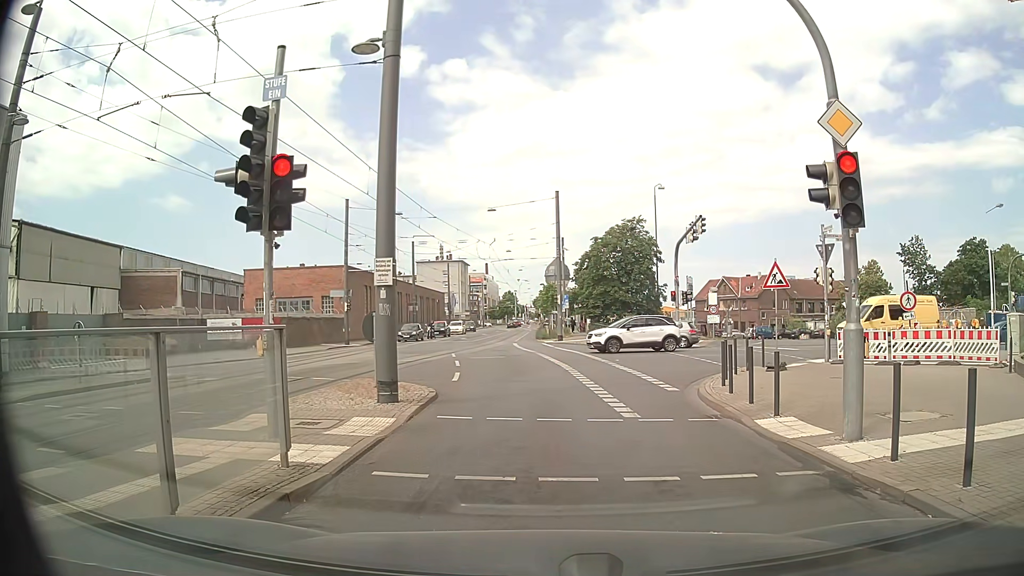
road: secondary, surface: asphalt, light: Day
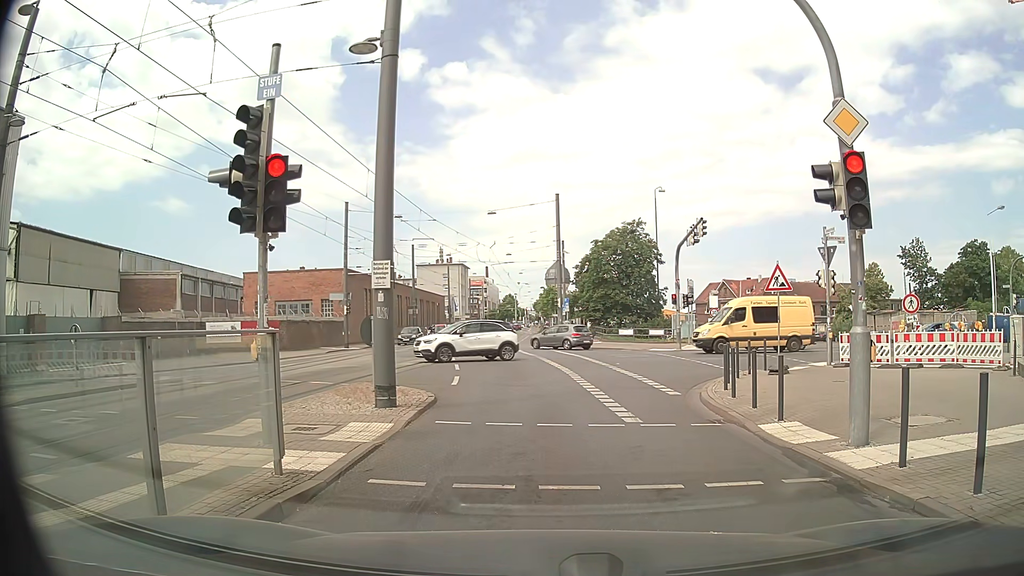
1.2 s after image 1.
(0.0, +0.2) m; 0°
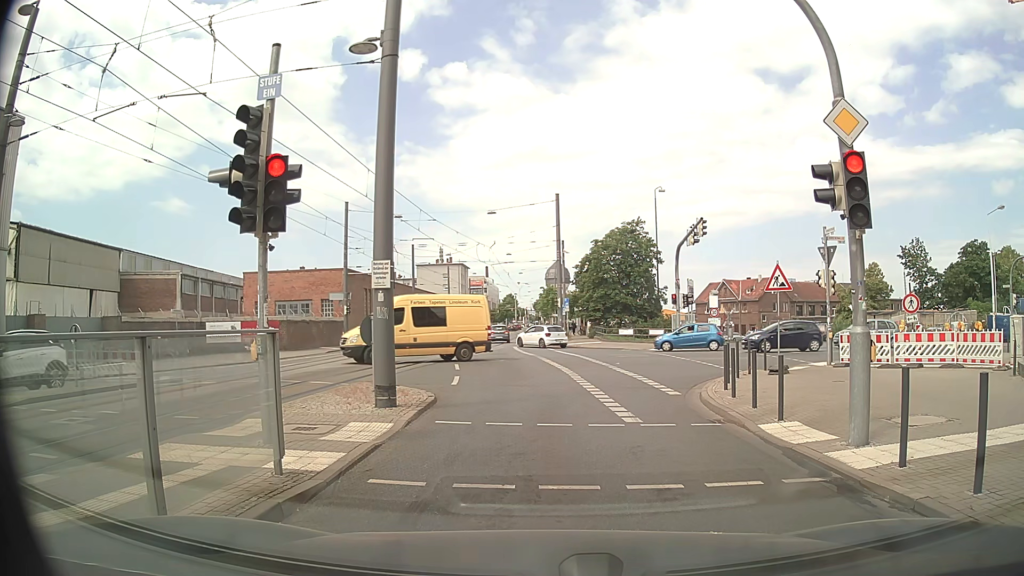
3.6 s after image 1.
(0.0, 0.0) m; 0°
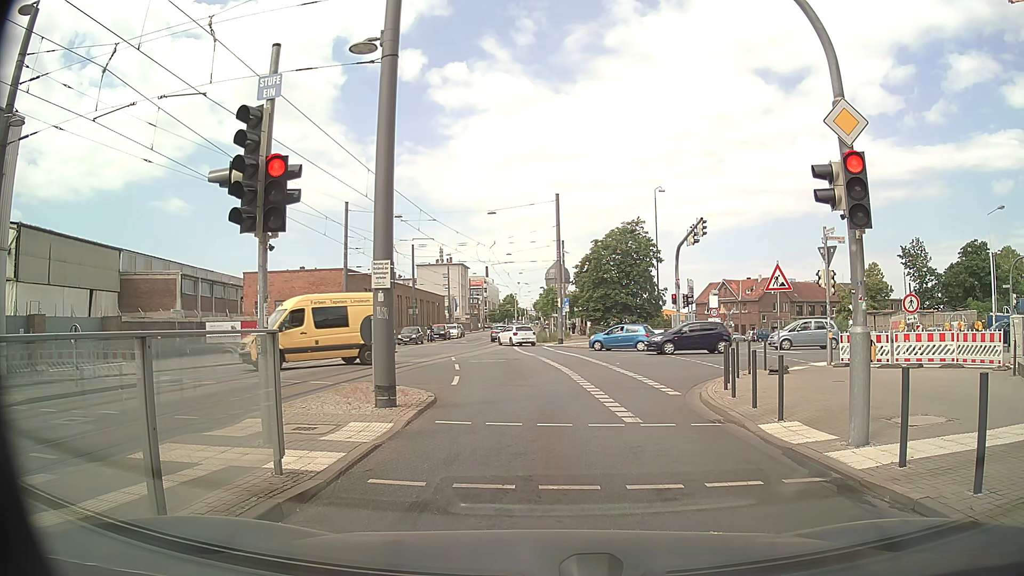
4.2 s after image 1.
(0.0, 0.0) m; 0°
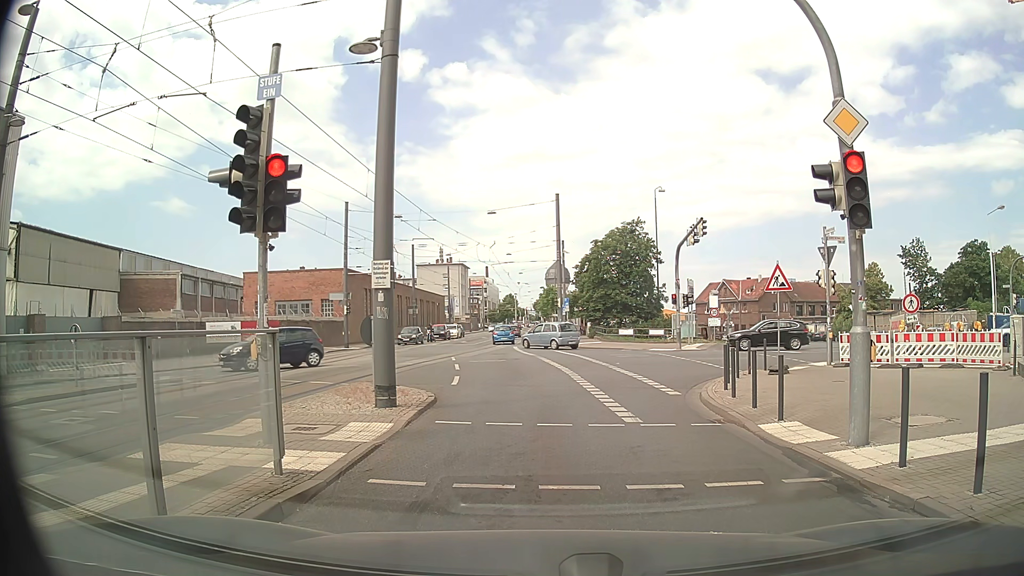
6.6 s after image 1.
(0.0, 0.0) m; 0°
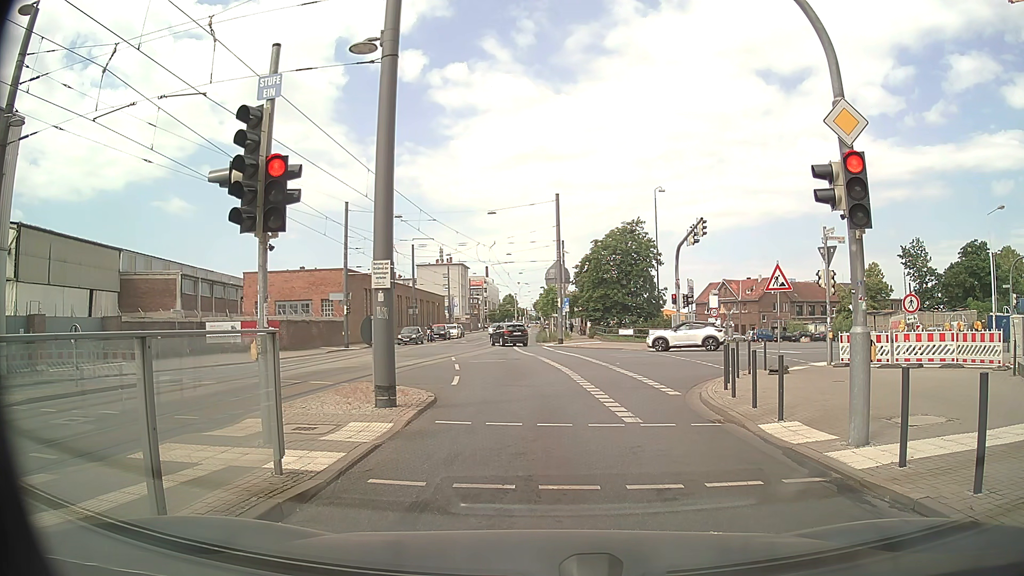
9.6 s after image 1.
(0.0, 0.0) m; 0°
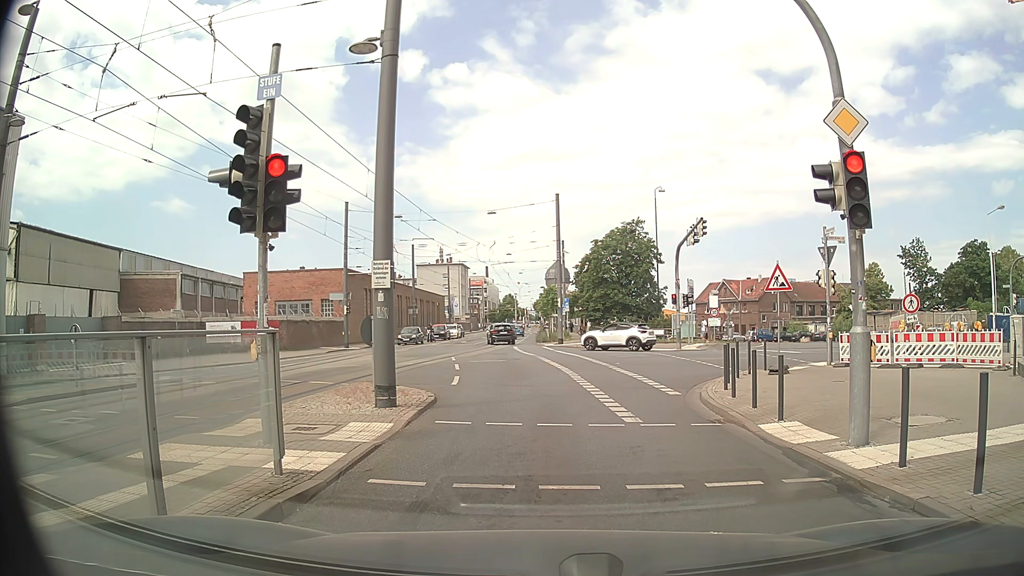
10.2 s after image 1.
(0.0, 0.0) m; 0°
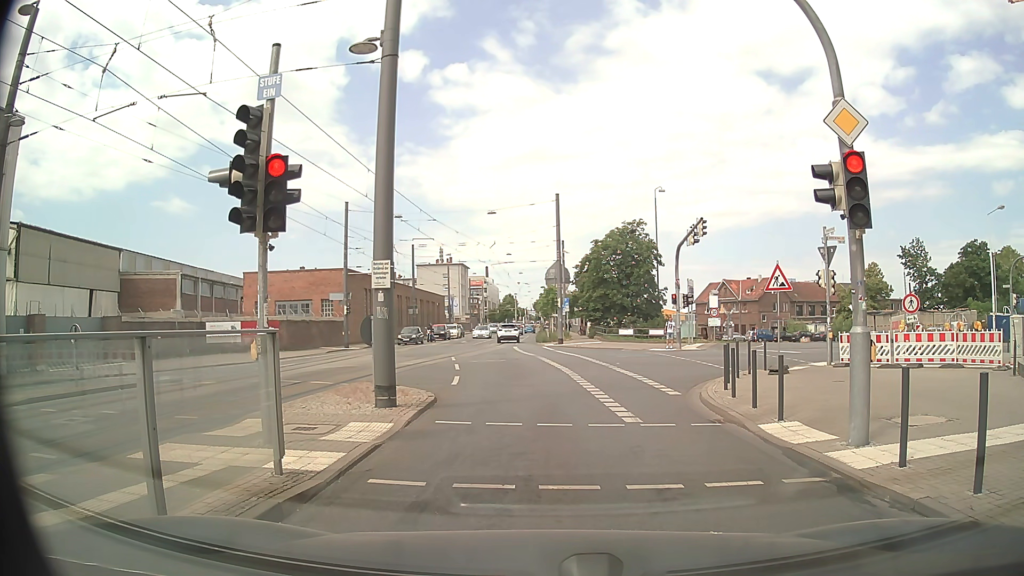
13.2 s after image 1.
(0.0, 0.0) m; 0°
(0, +10) (-1, +20) (-2, +30) (-4, +40) (-5, +50) (-6, +60) (-6, +70) (-6, +80) (-6, +90) (-7, +100) m
